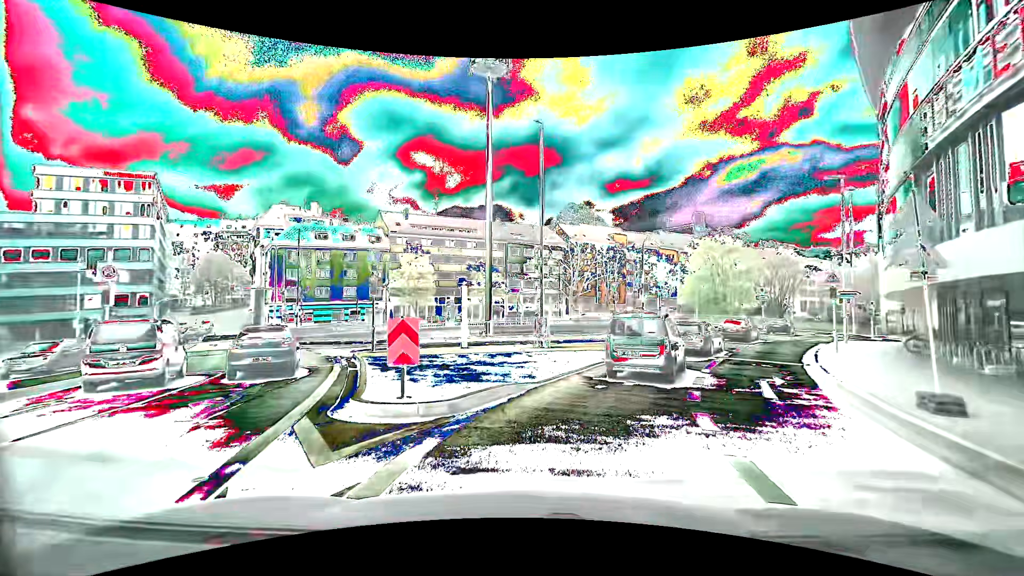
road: primary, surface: asphalt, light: Day
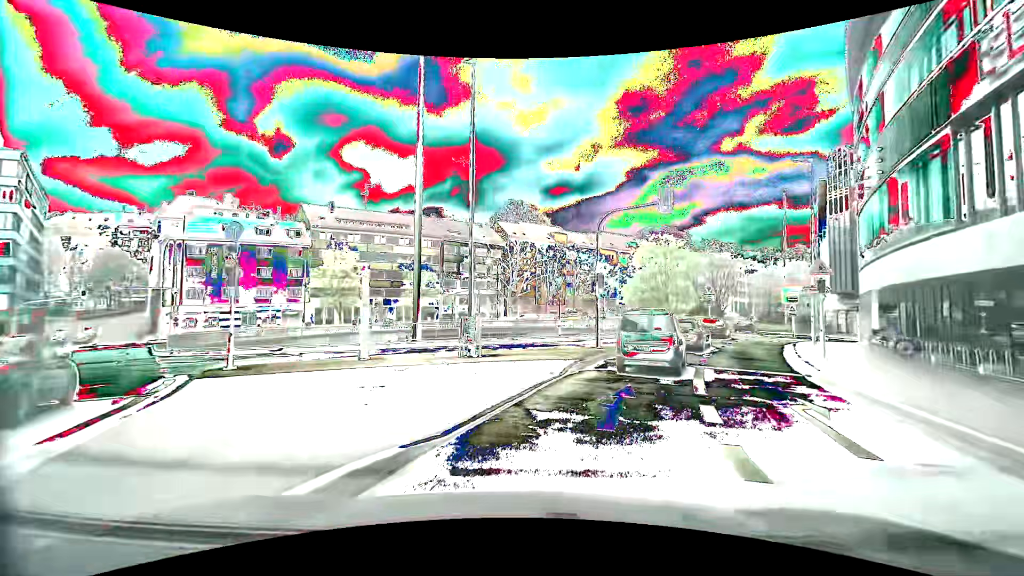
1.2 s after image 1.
(+0.4, +5.7) m; +11°
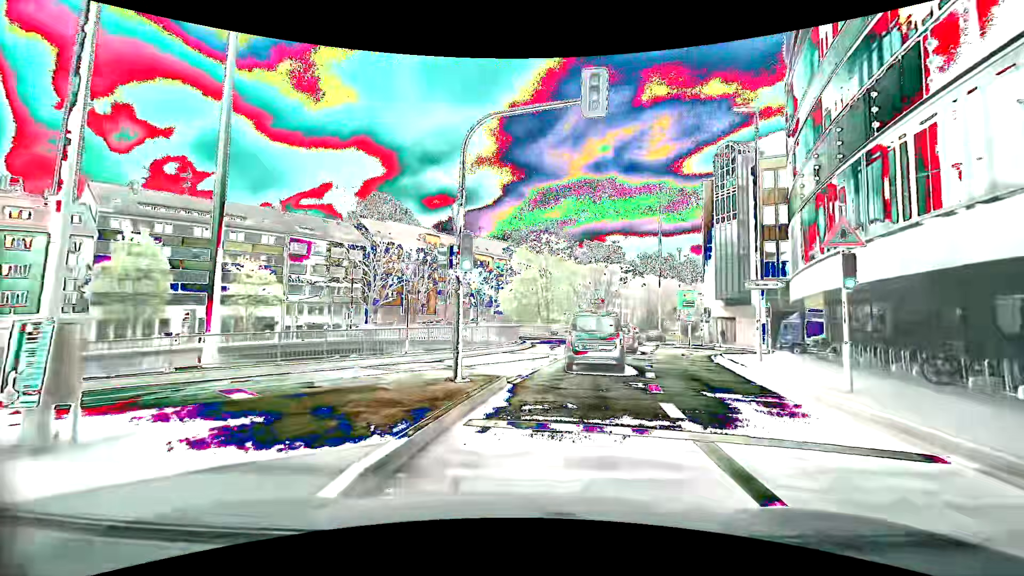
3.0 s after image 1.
(+1.2, +10.7) m; +13°
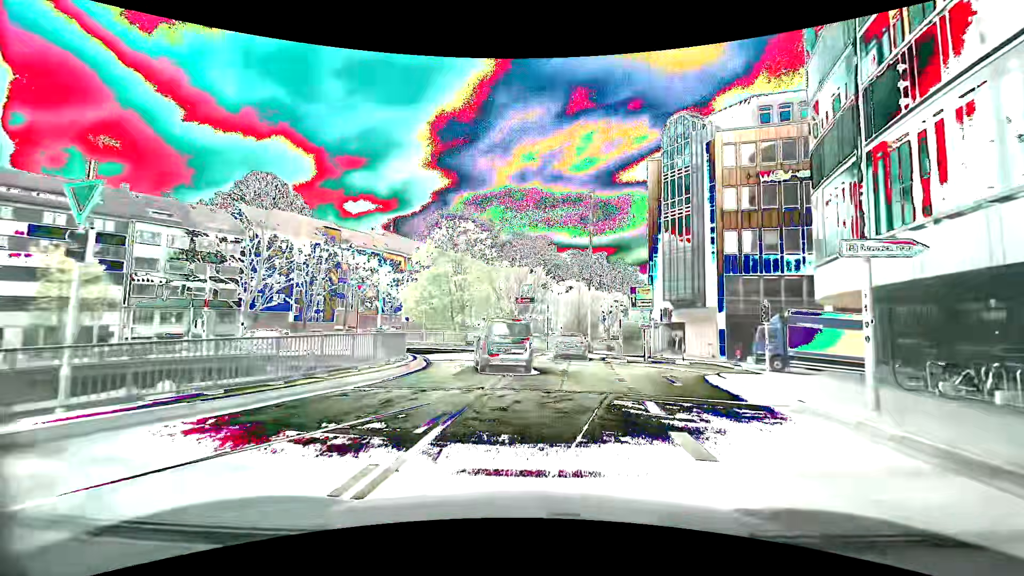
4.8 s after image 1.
(+1.1, +11.5) m; +10°
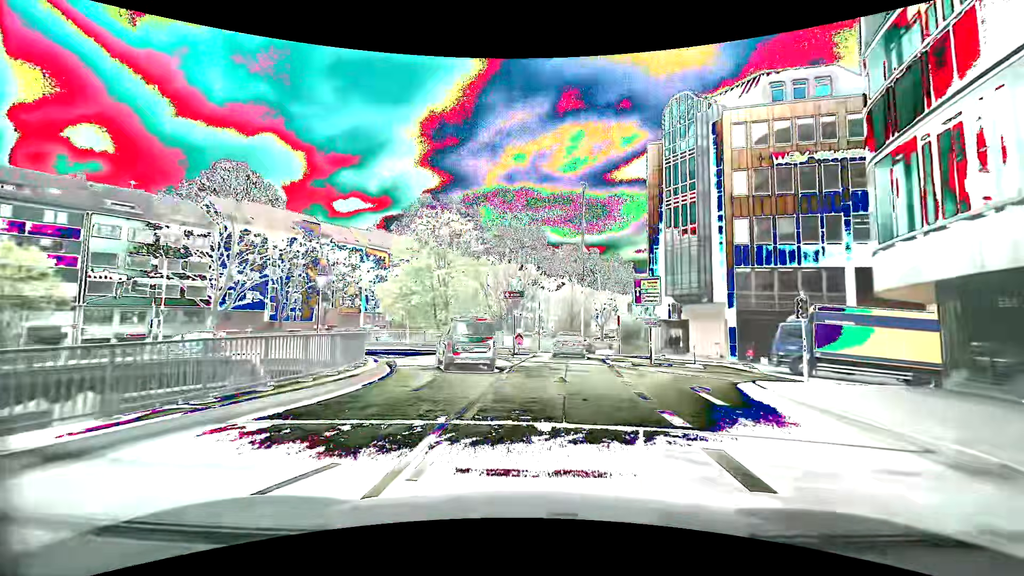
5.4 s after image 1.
(0.0, +4.1) m; +1°
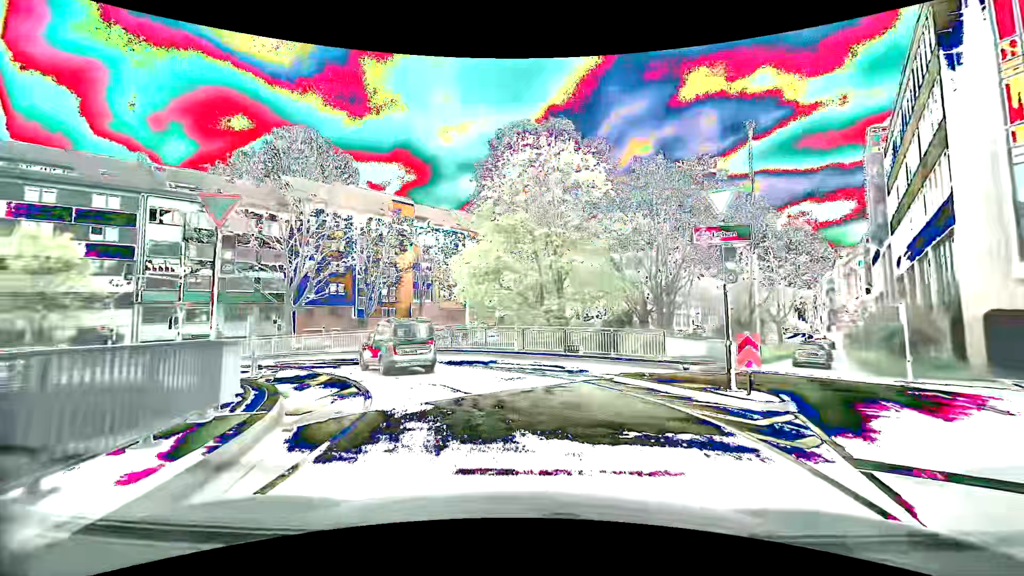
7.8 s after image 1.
(-0.9, +17.4) m; -12°
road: primary_link
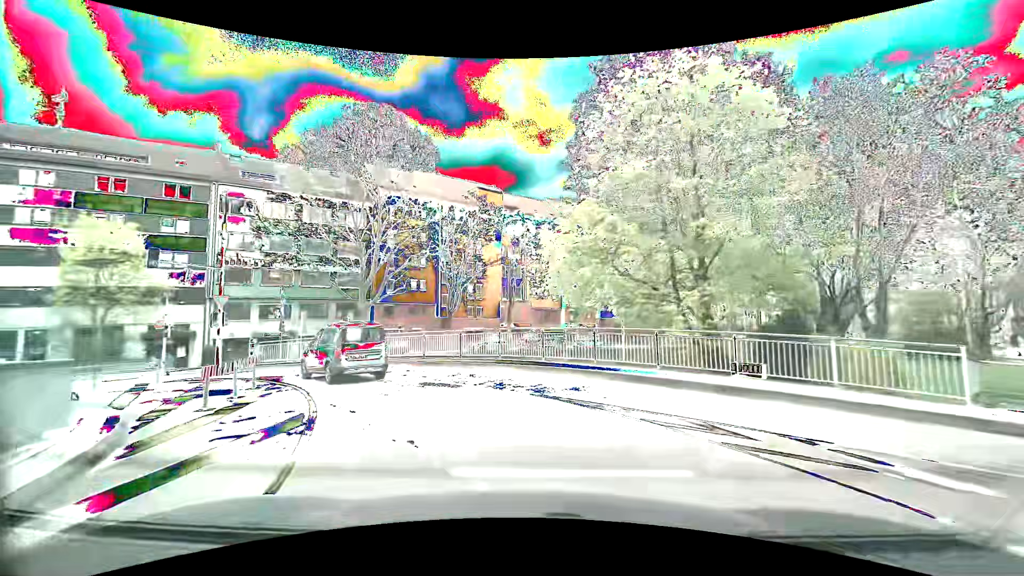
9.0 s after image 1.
(-0.9, +8.7) m; -12°
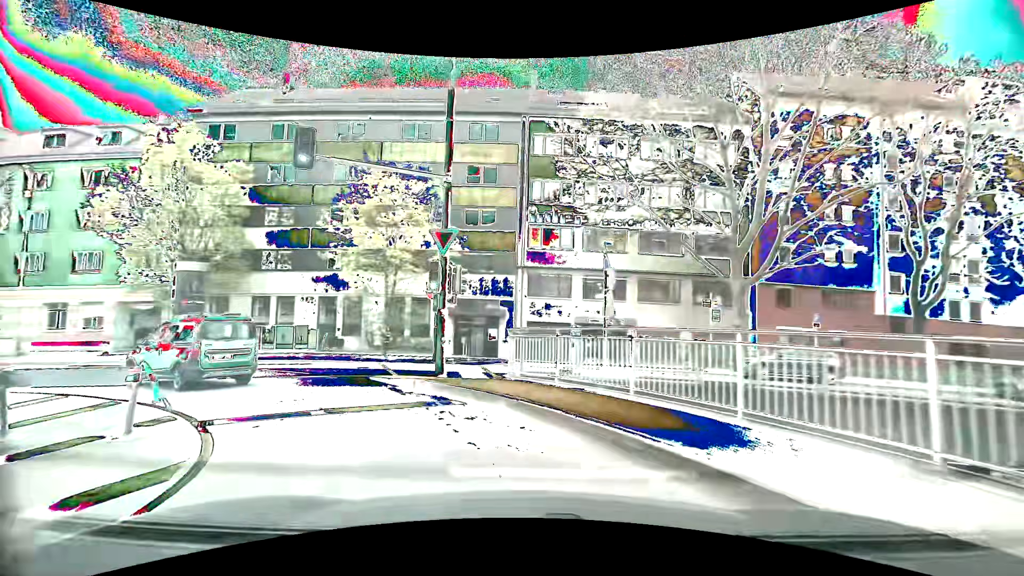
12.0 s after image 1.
(-4.9, +18.4) m; -39°
